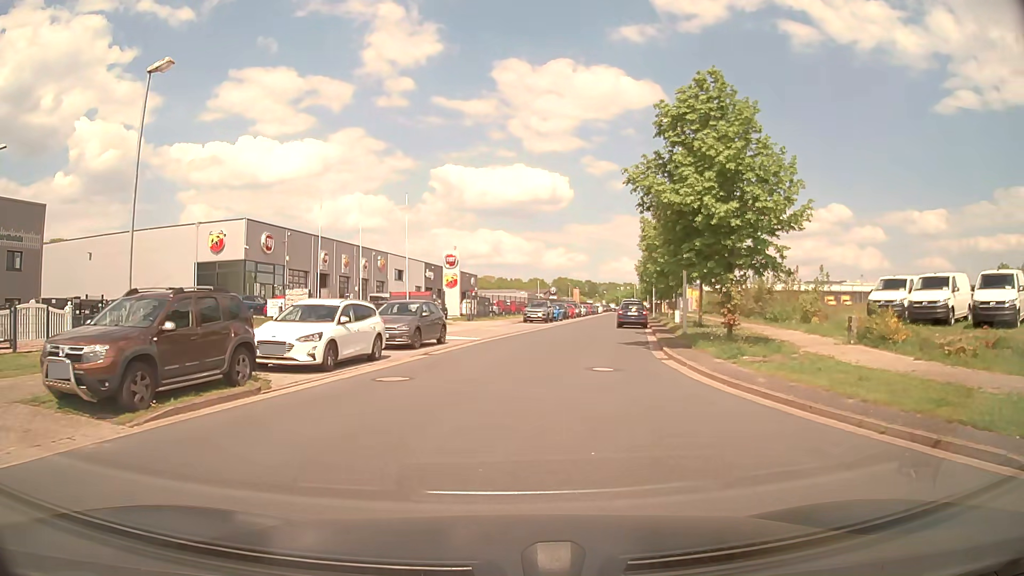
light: Day
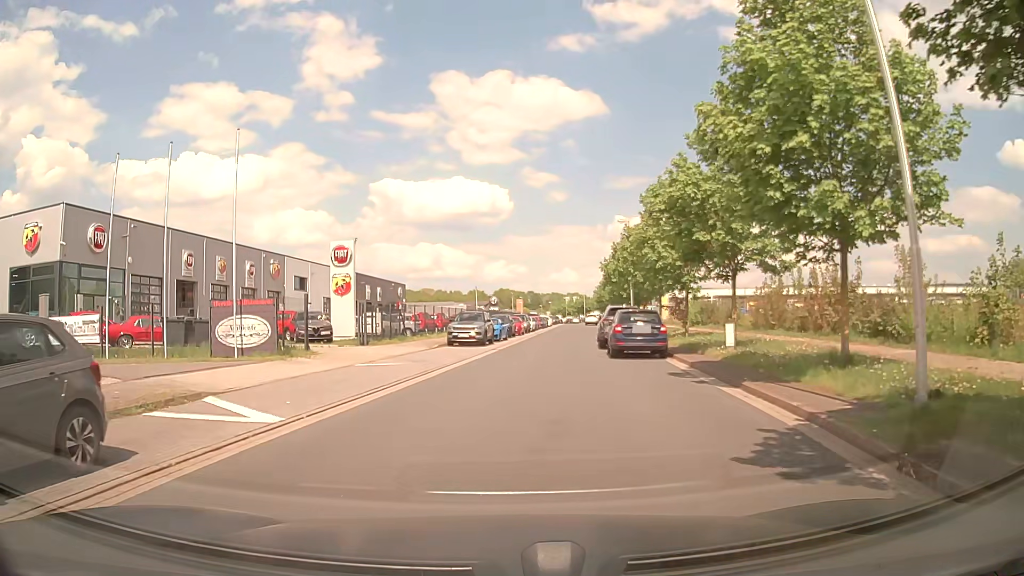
(+0.9, +17.0) m; +5°
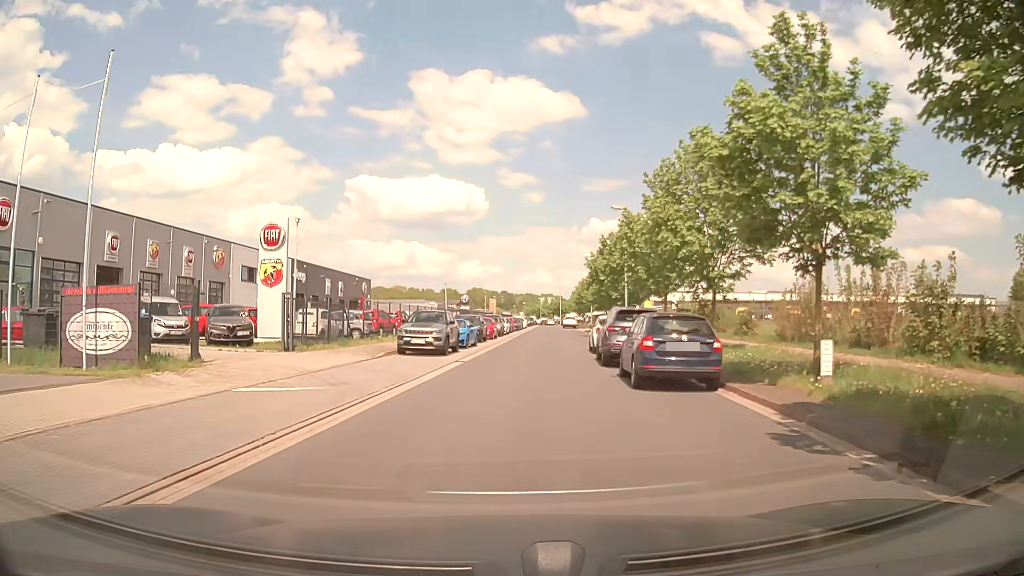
(0.0, +7.4) m; +1°
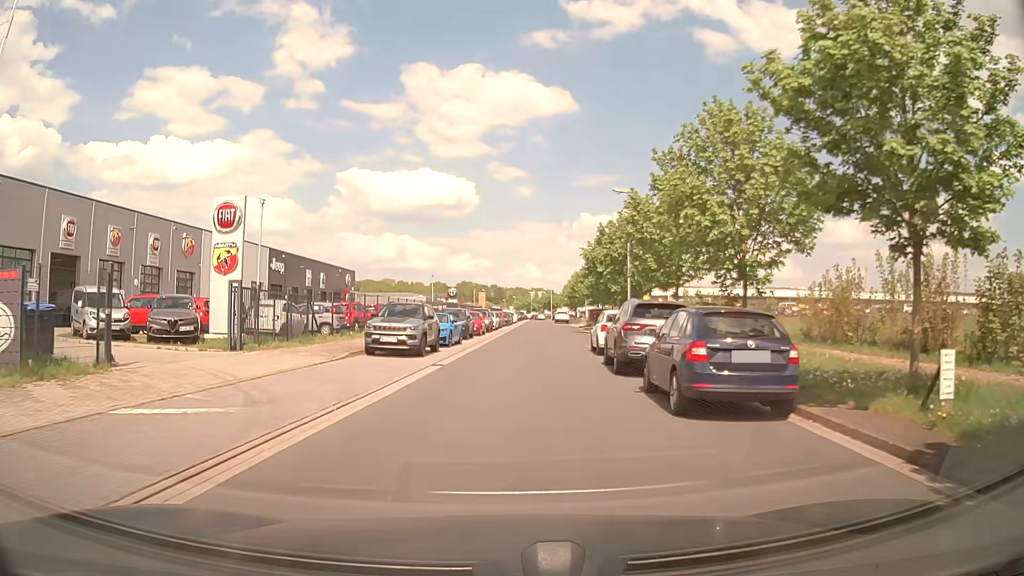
(0.0, +4.0) m; +1°
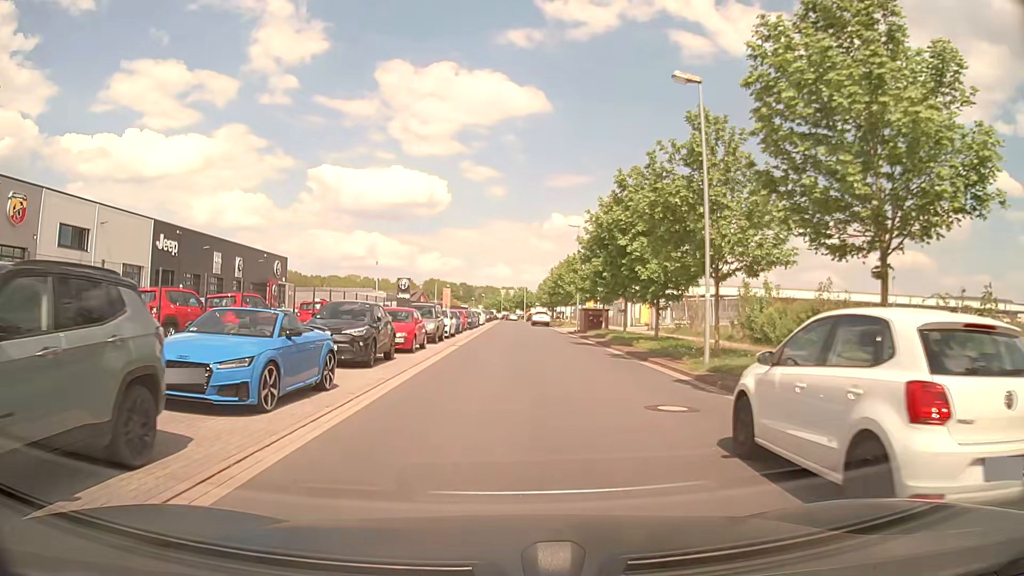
(+0.5, +18.0) m; +3°
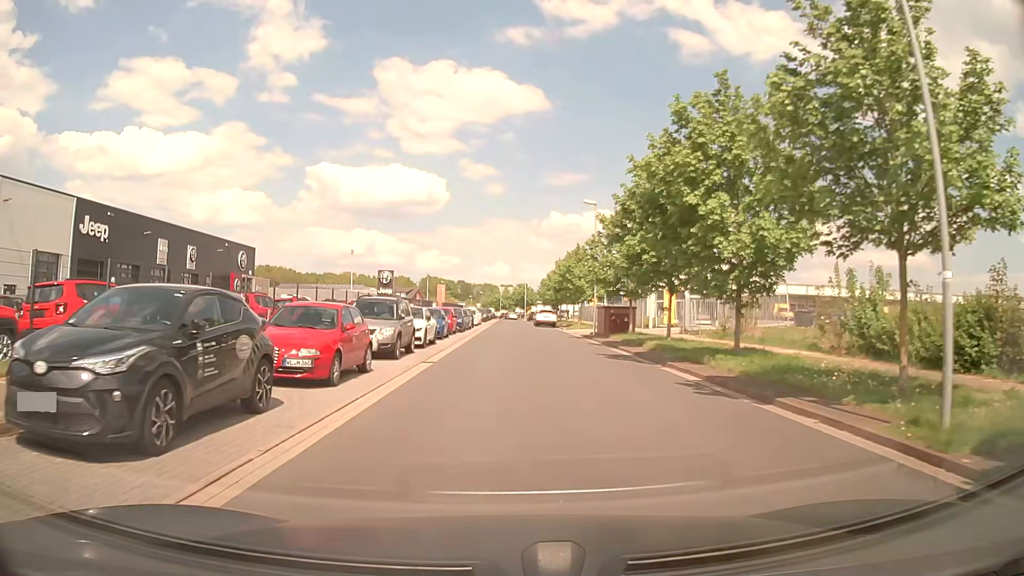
(0.0, +10.1) m; 0°
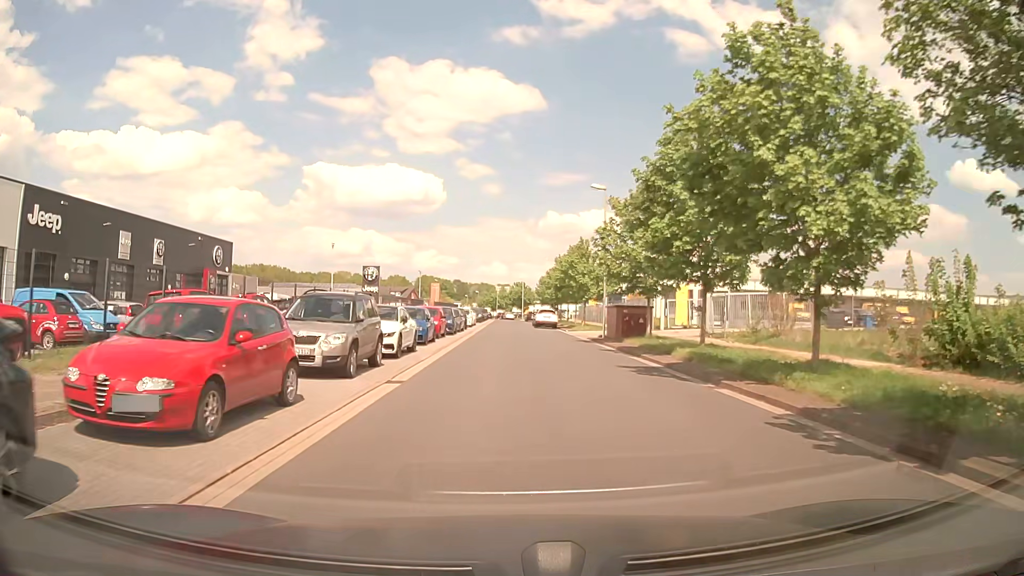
(0.0, +5.1) m; 0°
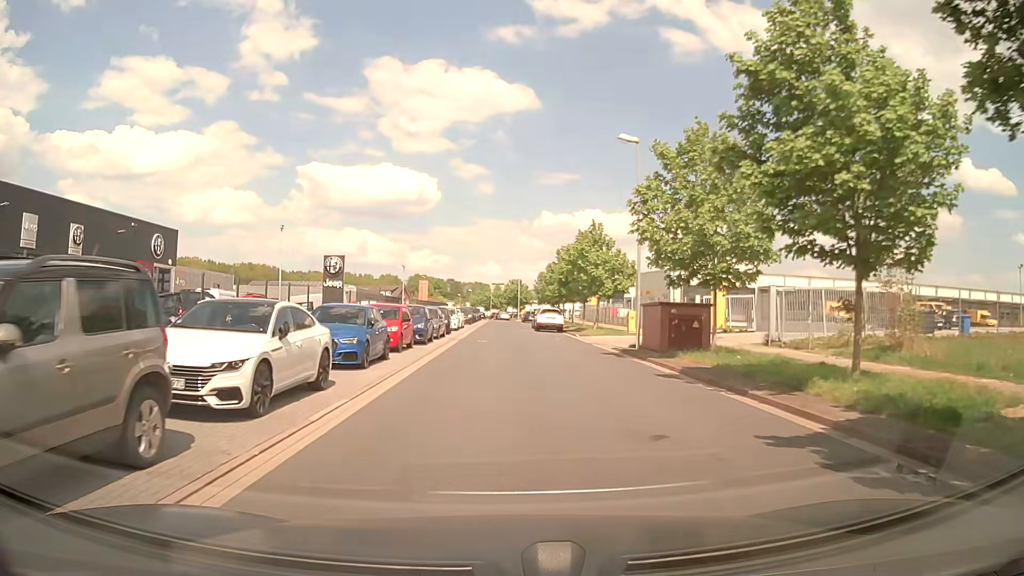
(0.0, +10.3) m; 0°
